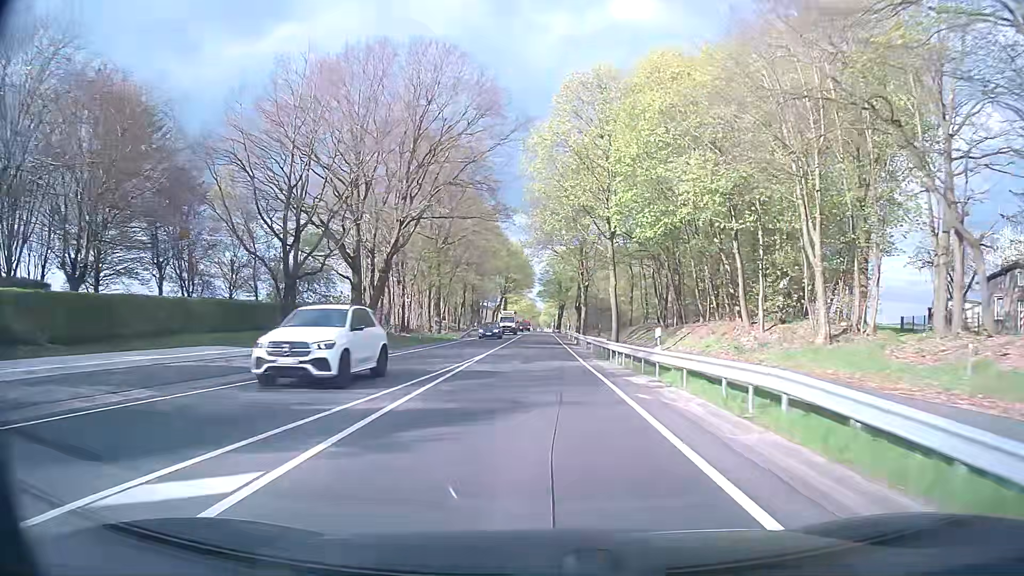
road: primary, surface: asphalt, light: Day
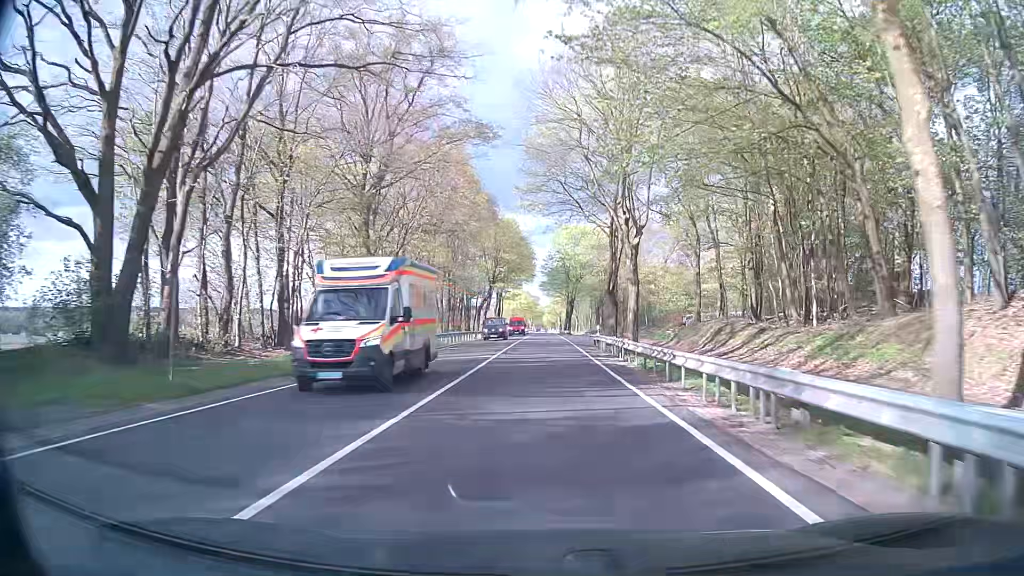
(-0.3, +32.4) m; -1°
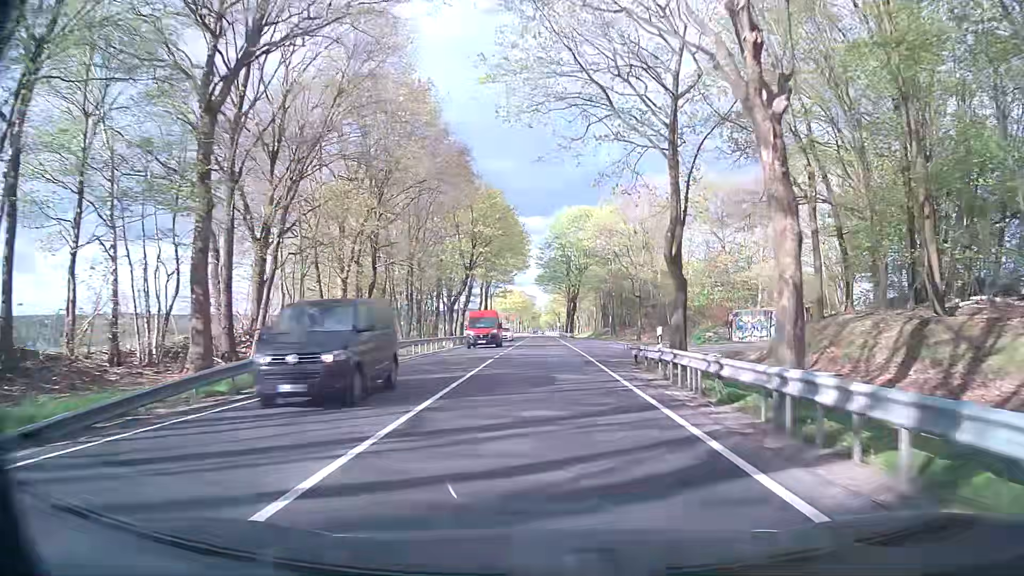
(+0.1, +21.6) m; +1°
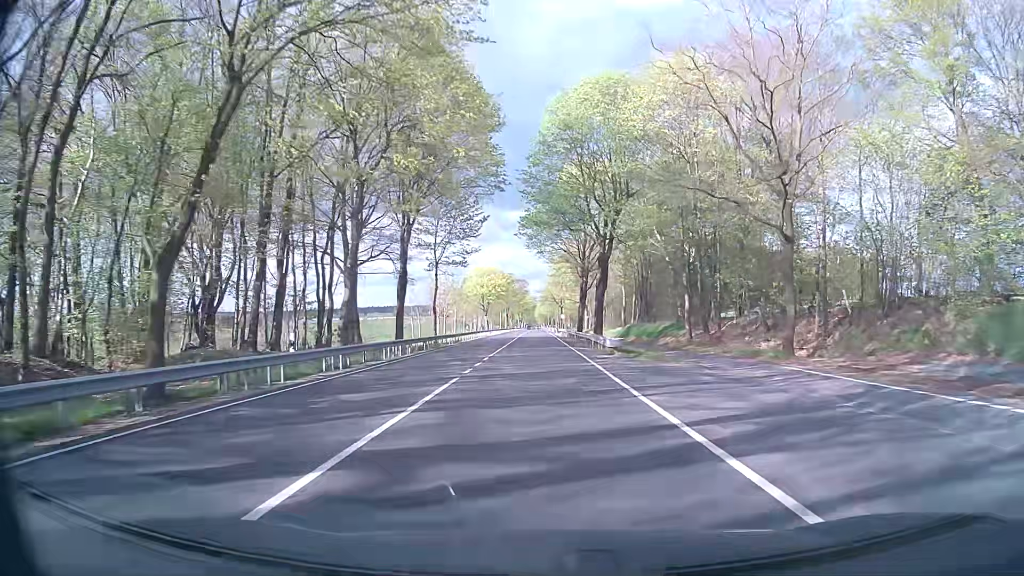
(+0.1, +53.9) m; 0°
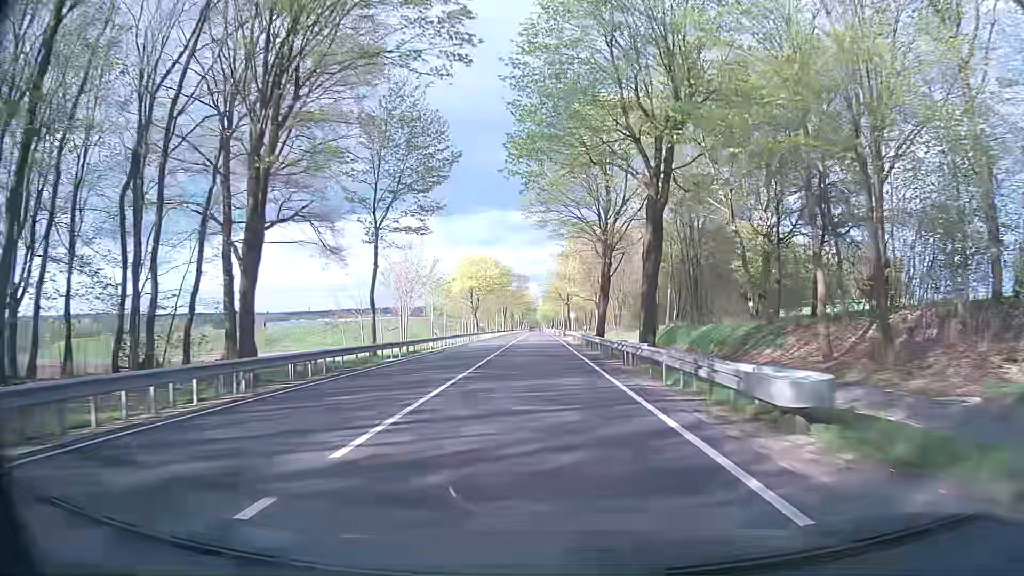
(0.0, +21.6) m; 0°
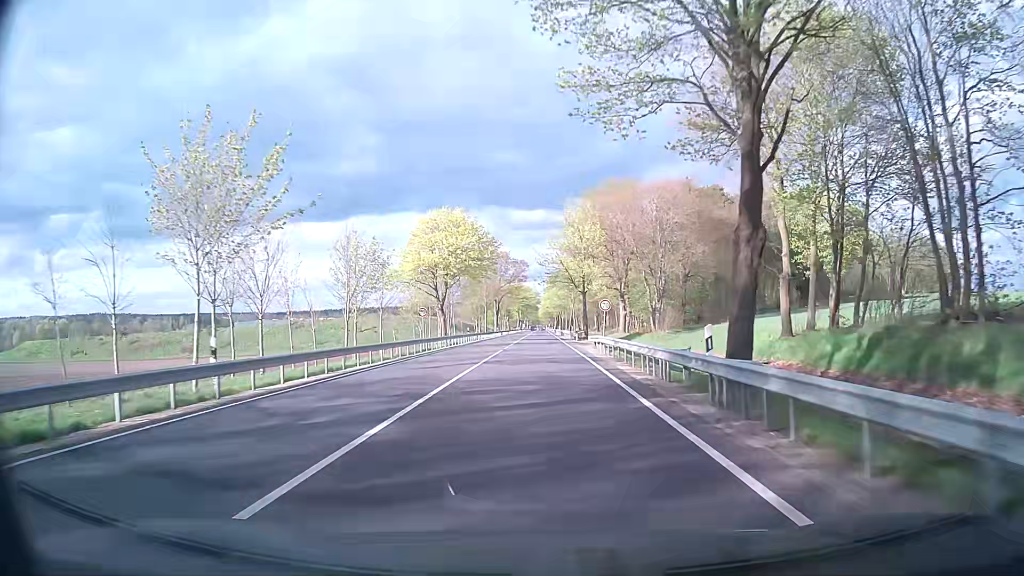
(-0.1, +32.4) m; 0°
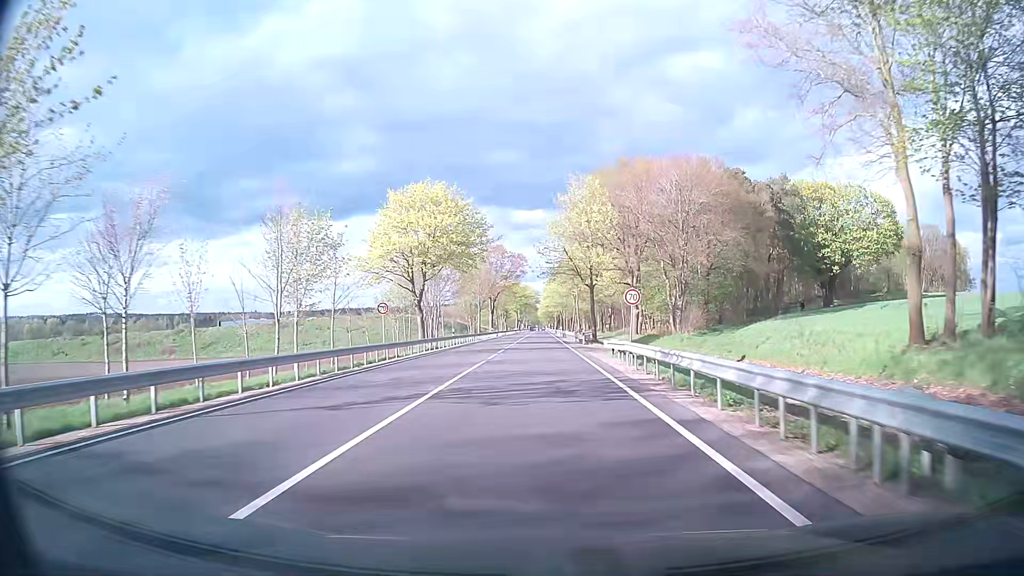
(0.0, +10.8) m; 0°
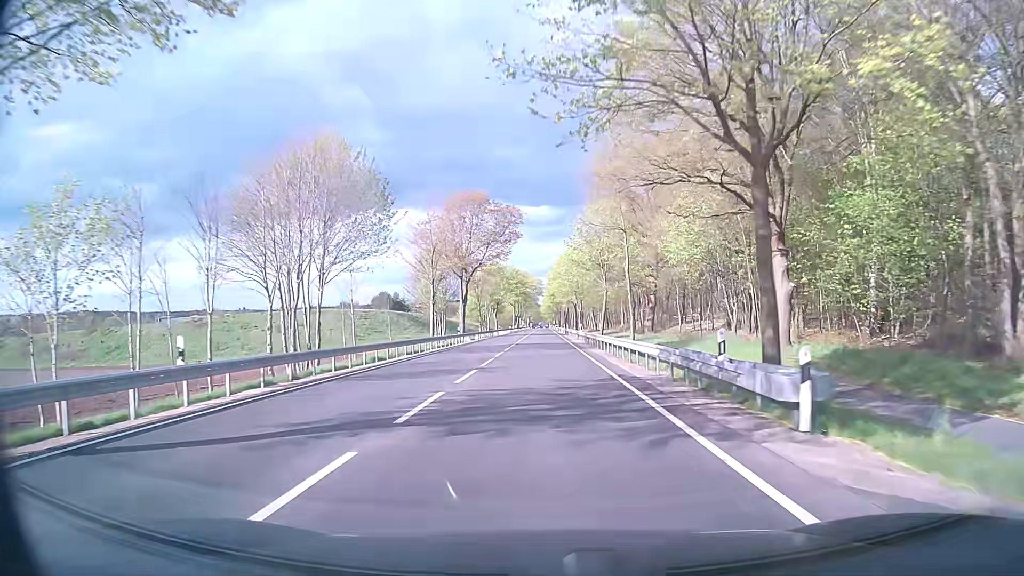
(-0.3, +43.2) m; 0°
(0, +10) (0, +20) (0, +30) (0, +40) (0, +50) (0, +60) (0, +70) (0, +80) (0, +90) (0, +100) m
